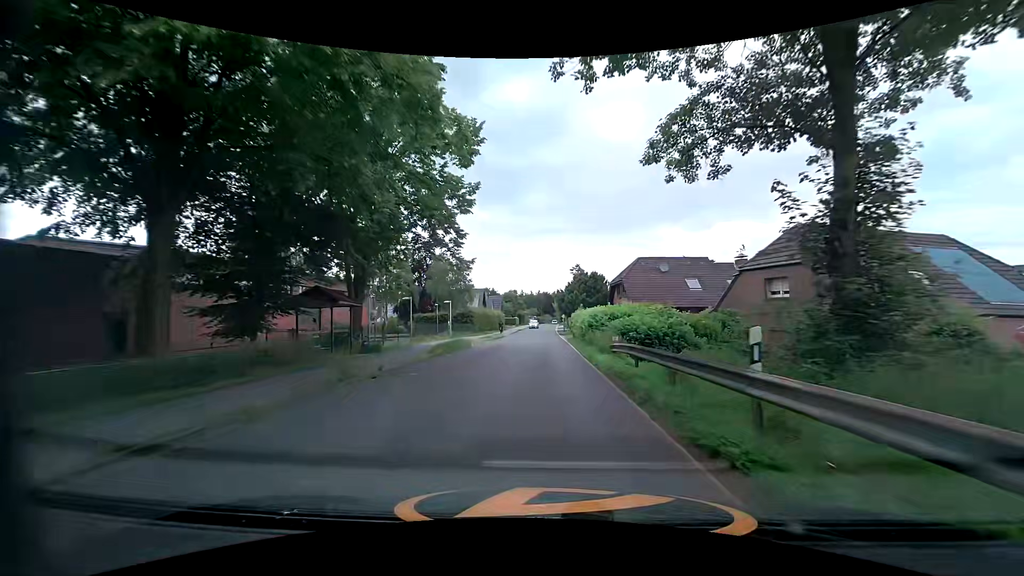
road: tertiary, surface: asphalt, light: Day
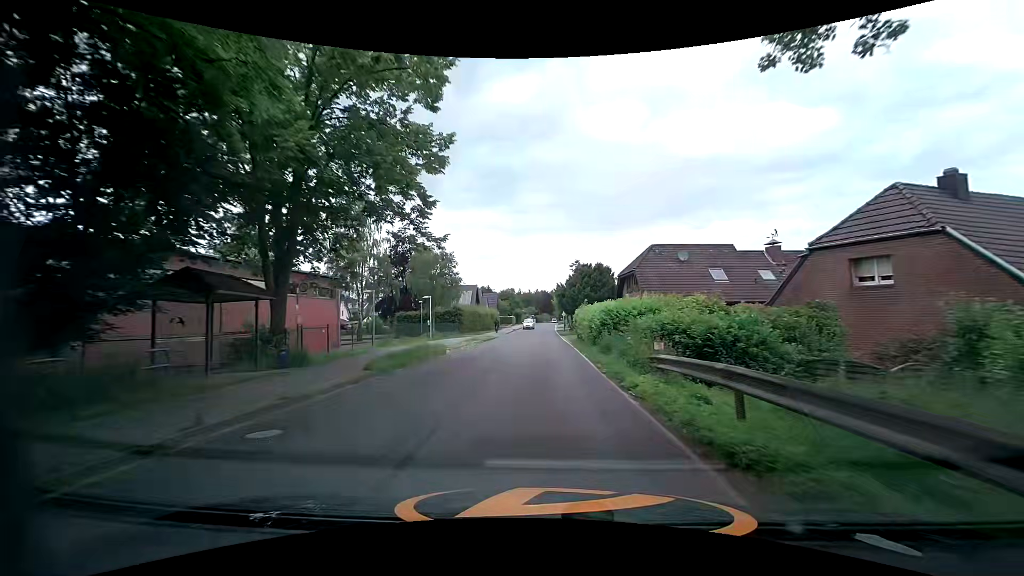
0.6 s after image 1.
(+0.1, +7.5) m; +1°
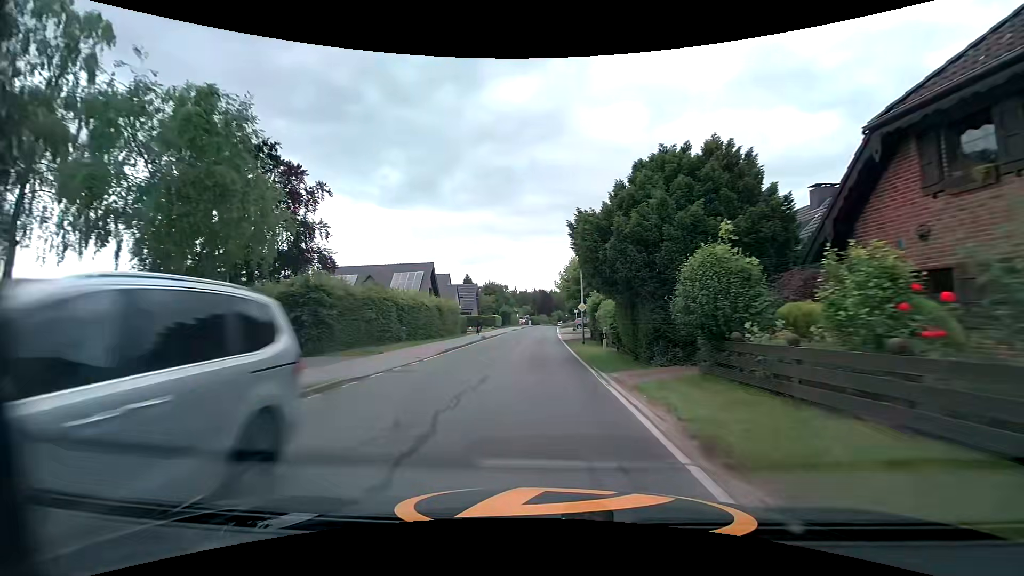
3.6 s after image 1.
(-0.4, +35.8) m; -1°
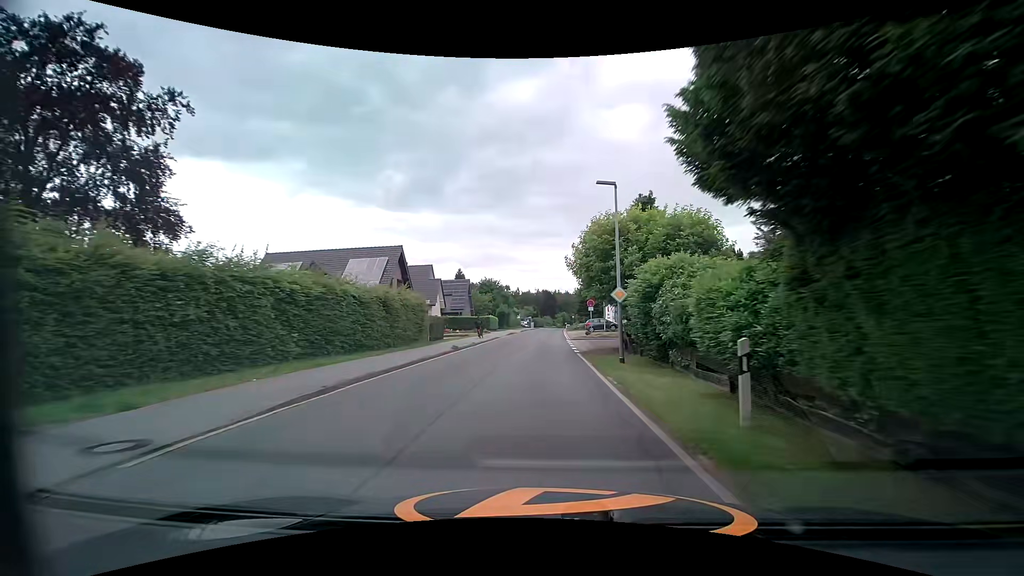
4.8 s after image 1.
(-0.1, +14.1) m; -2°
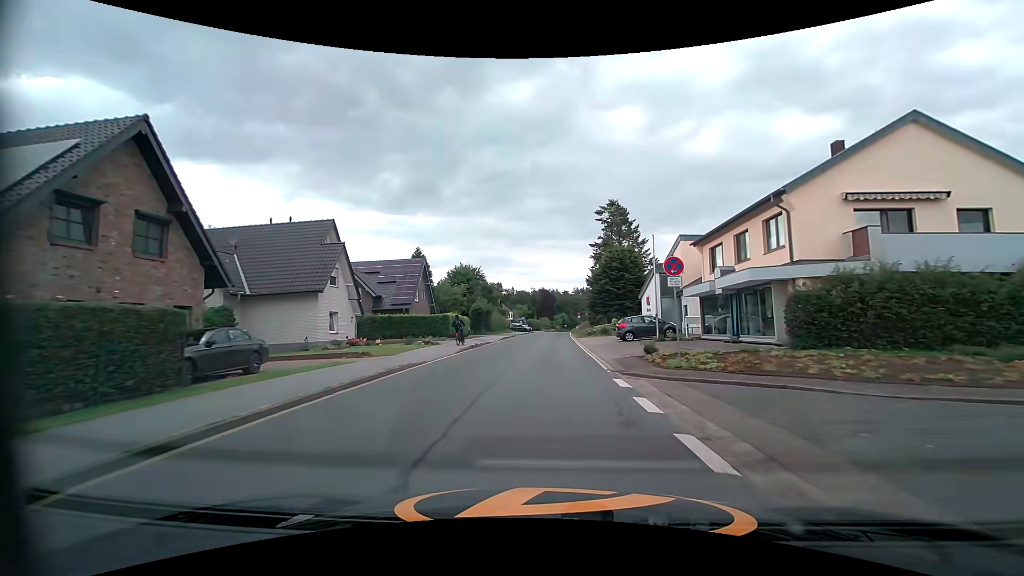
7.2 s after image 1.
(+0.5, +28.5) m; +2°
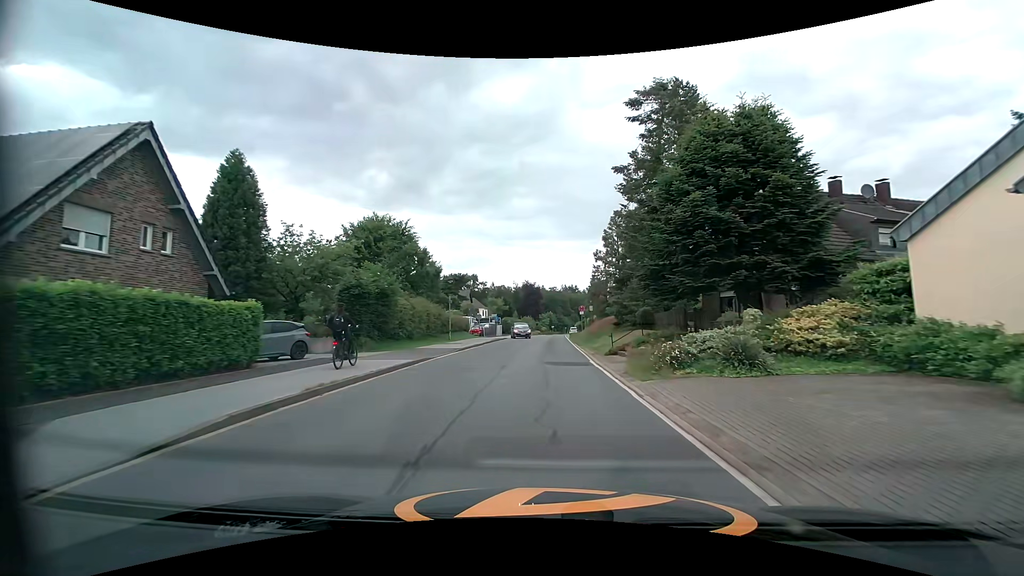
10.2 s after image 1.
(+0.3, +35.7) m; +1°
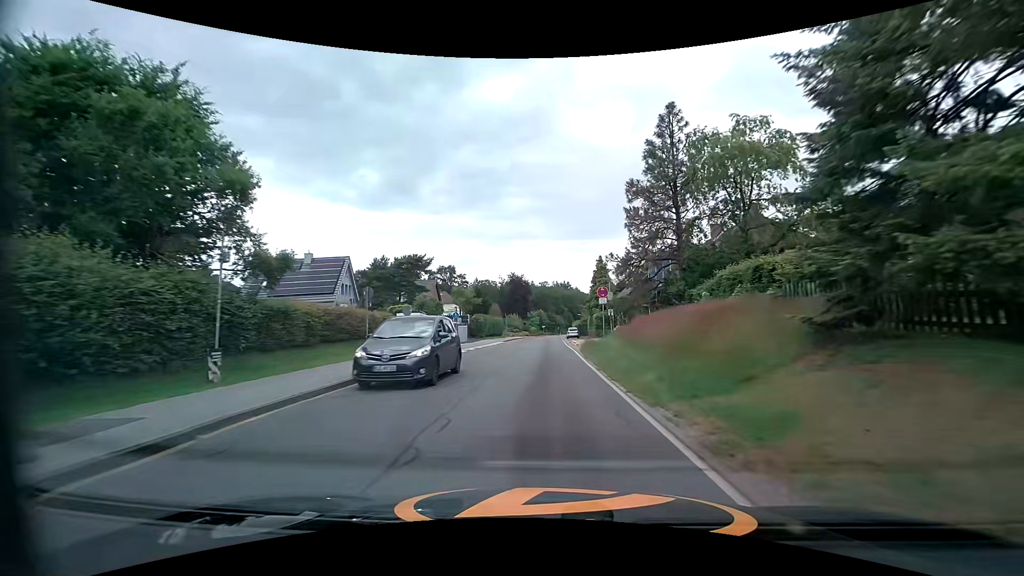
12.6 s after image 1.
(+0.3, +26.8) m; +1°
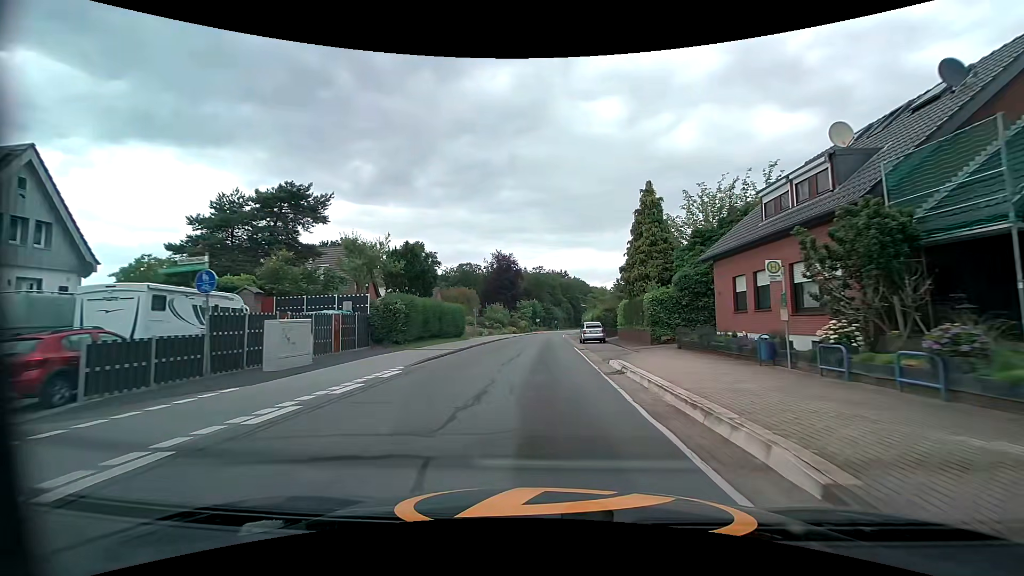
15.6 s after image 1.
(+0.3, +33.9) m; +1°
(0, +10) (0, +20) (0, +30) (0, +40) (0, +50) (+1, +60) (+1, +70) (+1, +80) (+2, +90) (+3, +100) m
